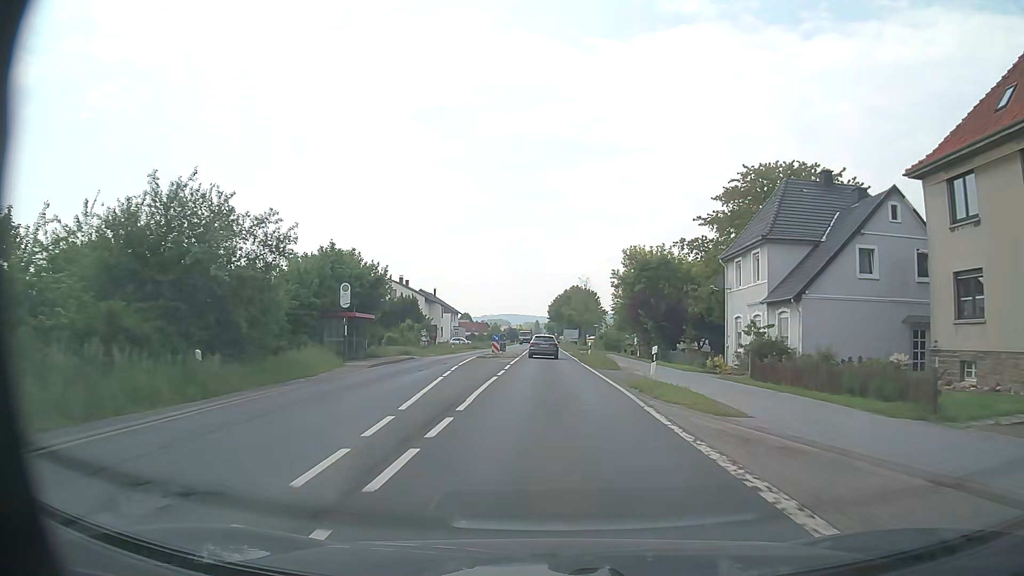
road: primary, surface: asphalt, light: Day
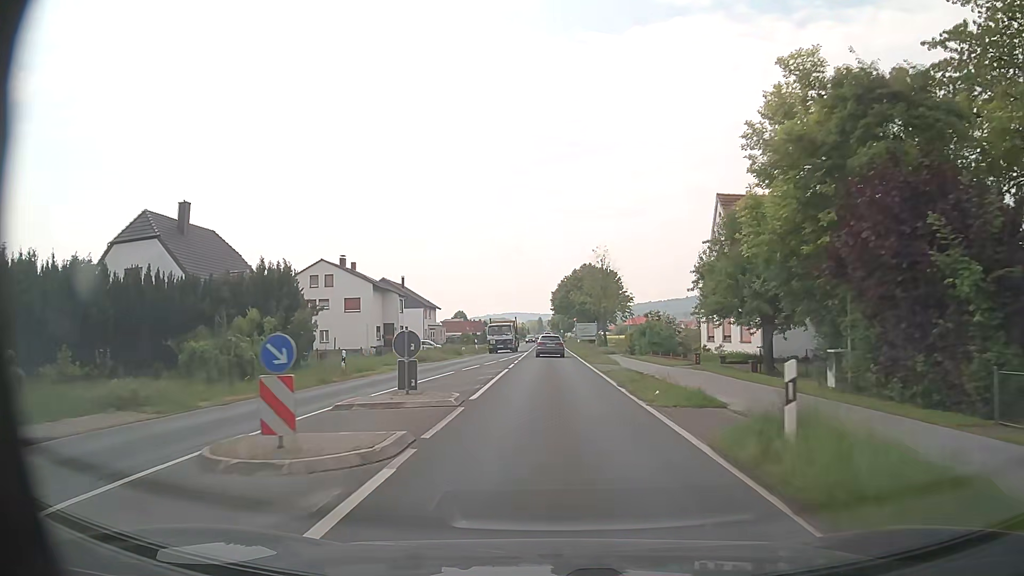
(-0.1, +32.8) m; -1°
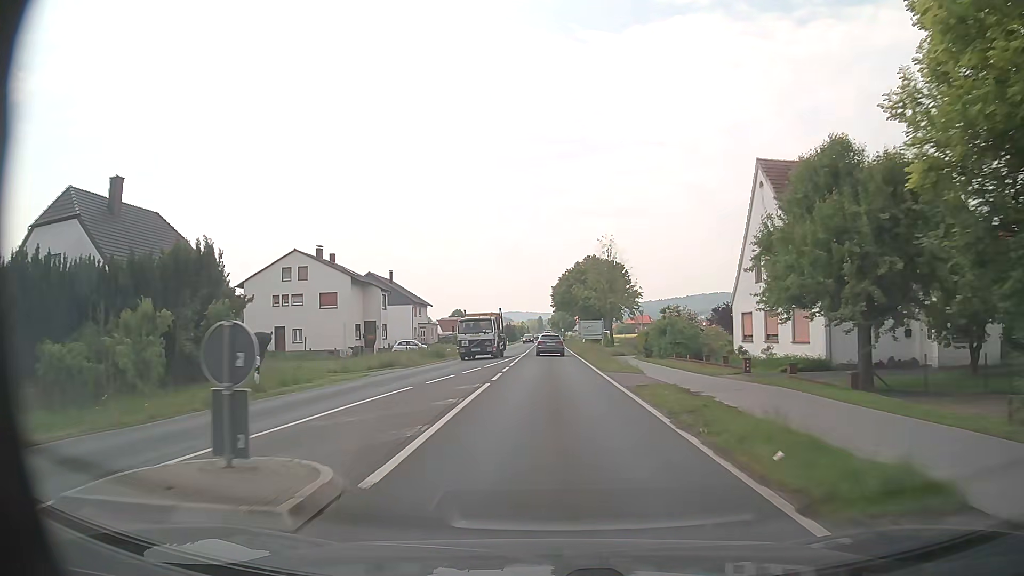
(0.0, +8.2) m; 0°
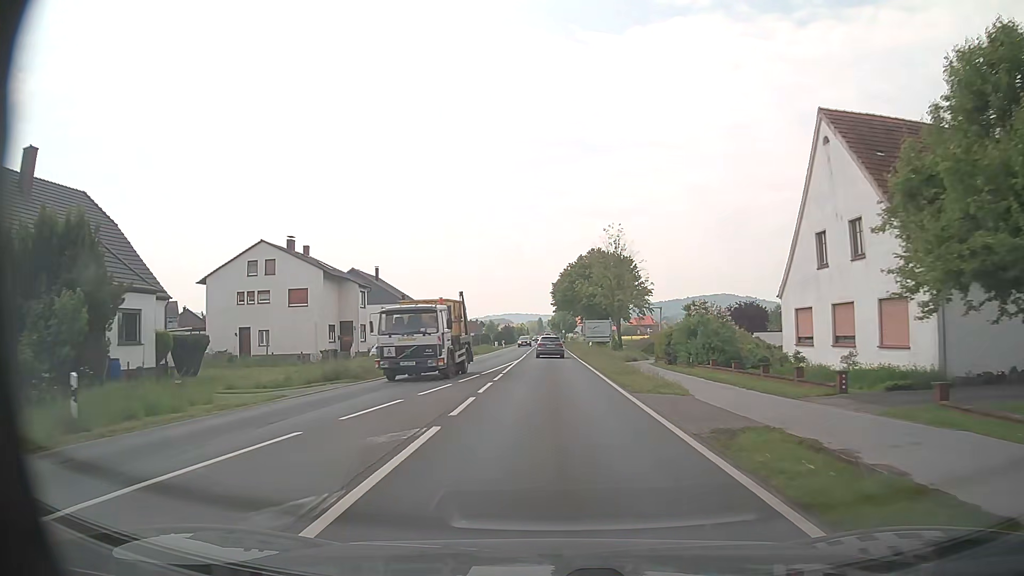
(0.0, +8.2) m; 0°
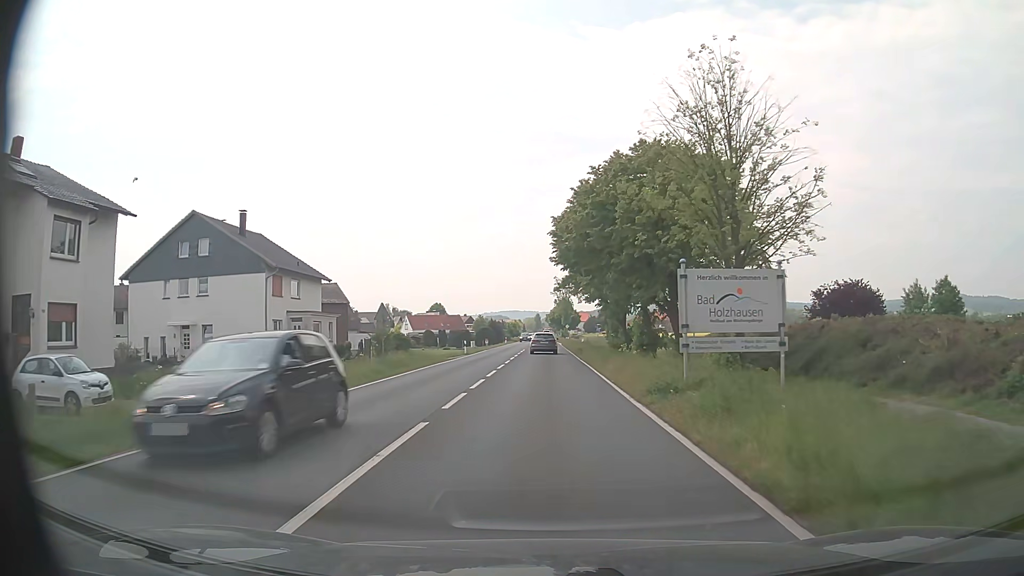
(+0.3, +41.3) m; +1°
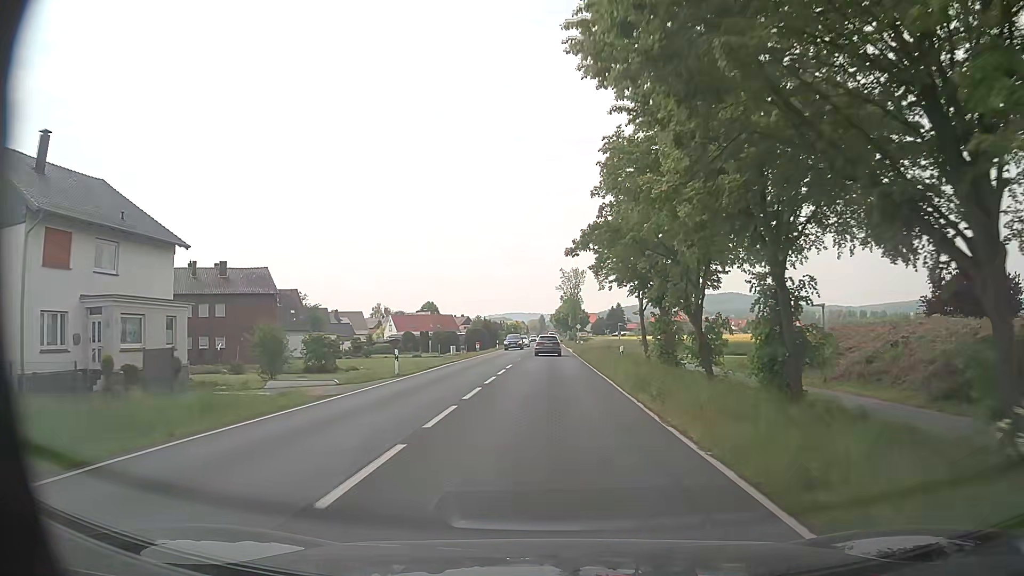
(-0.1, +24.8) m; -1°
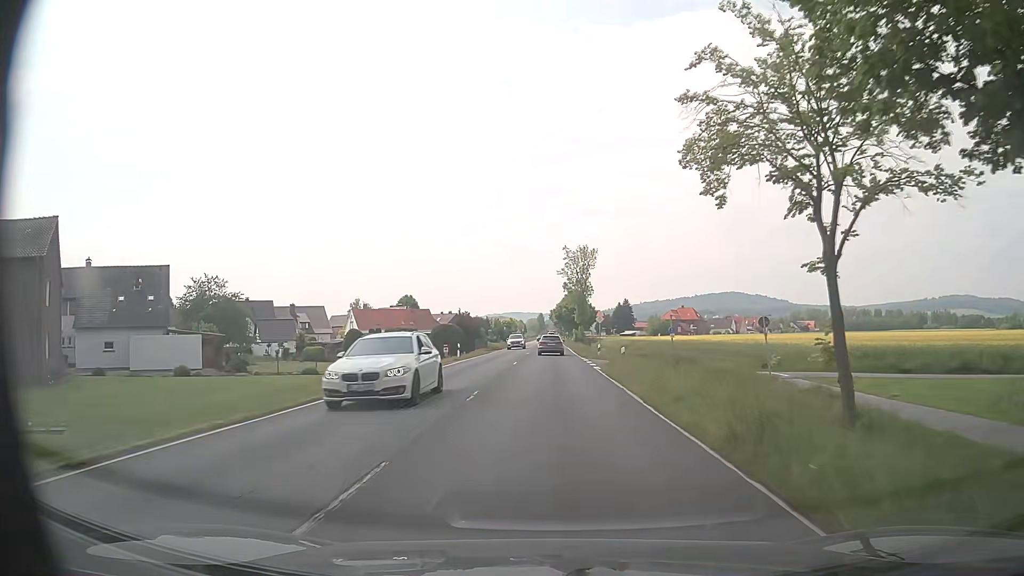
(0.0, +33.0) m; 0°
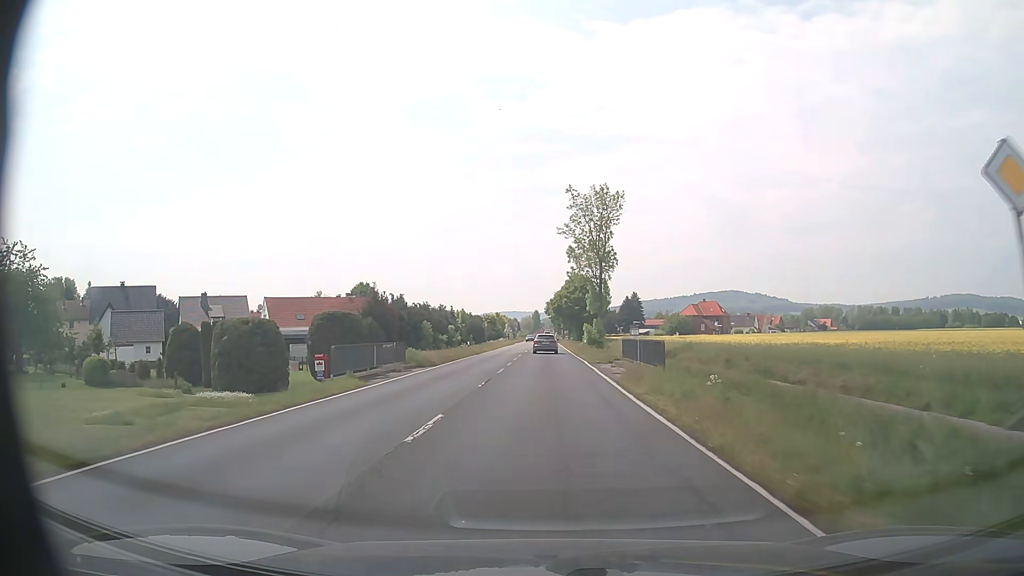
(-0.1, +41.3) m; 0°
(0, +10) (0, +20) (0, +30) (0, +40) (0, +50) (0, +60) (0, +70) (0, +80) (0, +90) (0, +100) m
